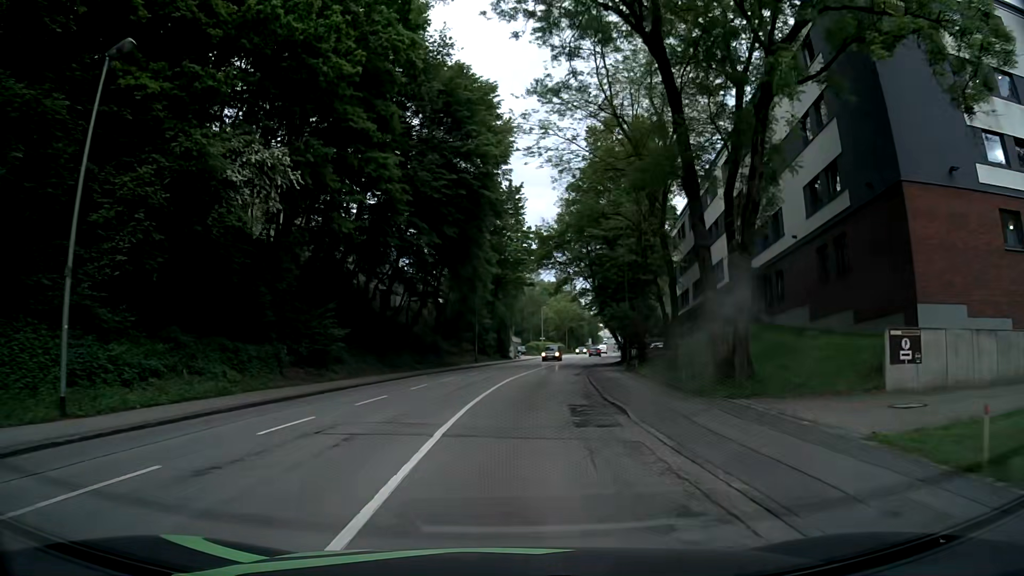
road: tertiary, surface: asphalt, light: Day
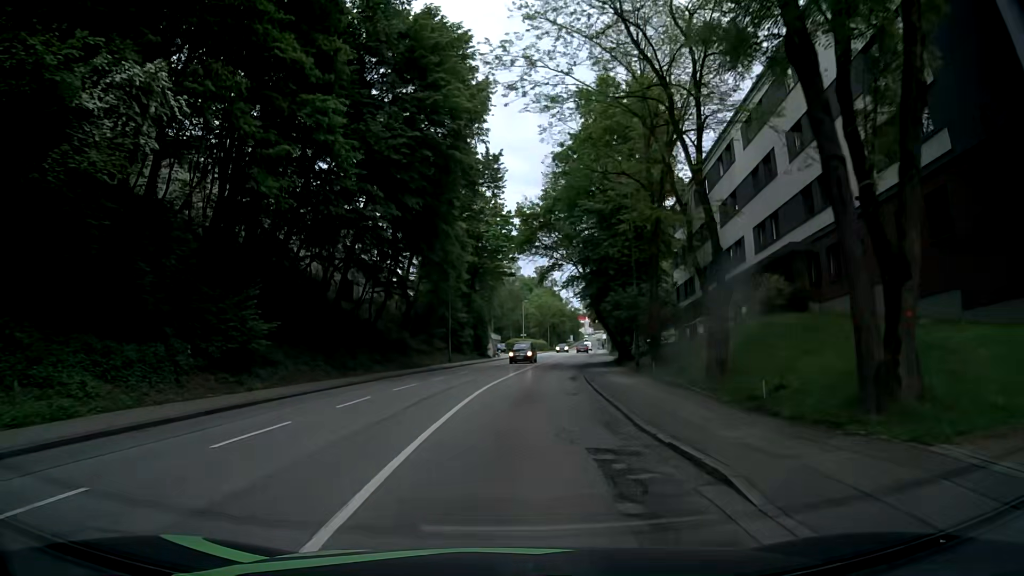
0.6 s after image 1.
(+0.1, +7.5) m; +1°
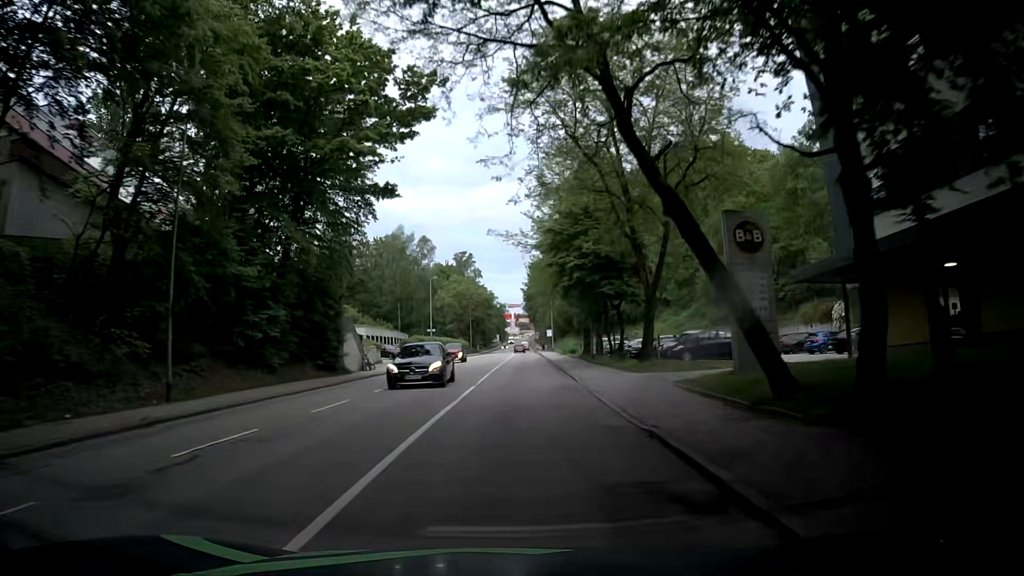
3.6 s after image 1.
(+2.7, +37.9) m; +7°
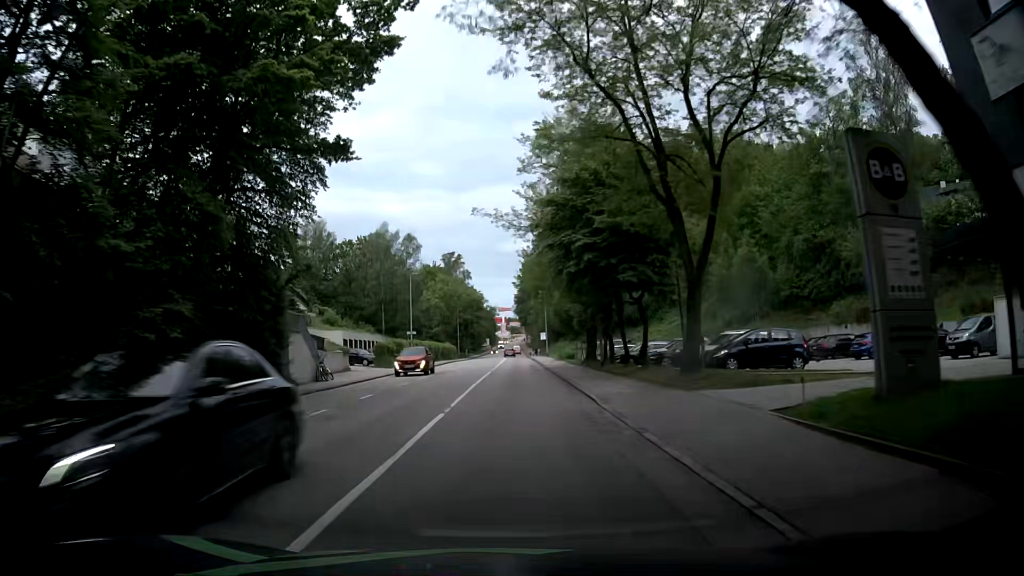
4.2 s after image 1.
(+0.1, +7.6) m; +2°
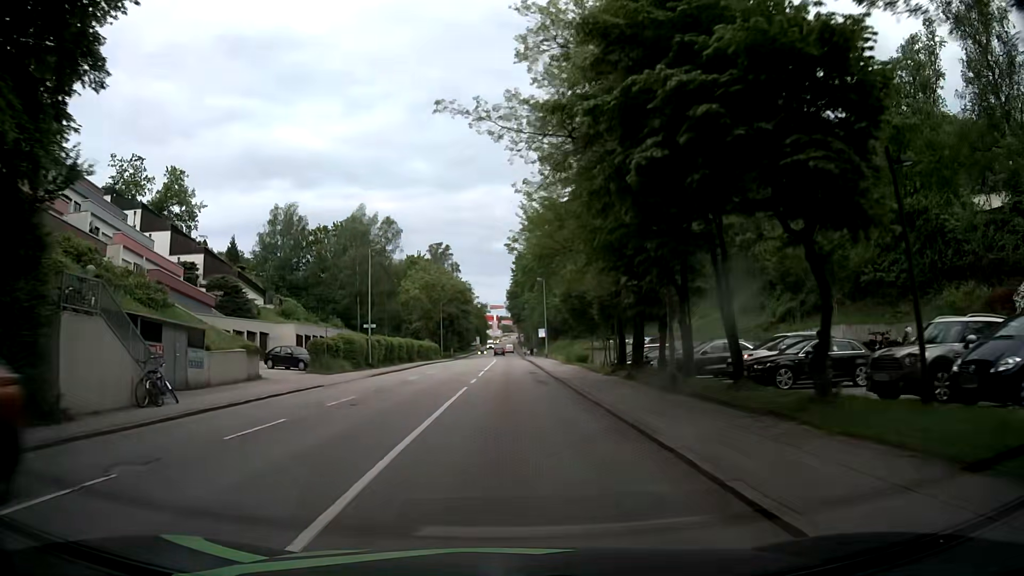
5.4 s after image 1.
(0.0, +15.2) m; +1°
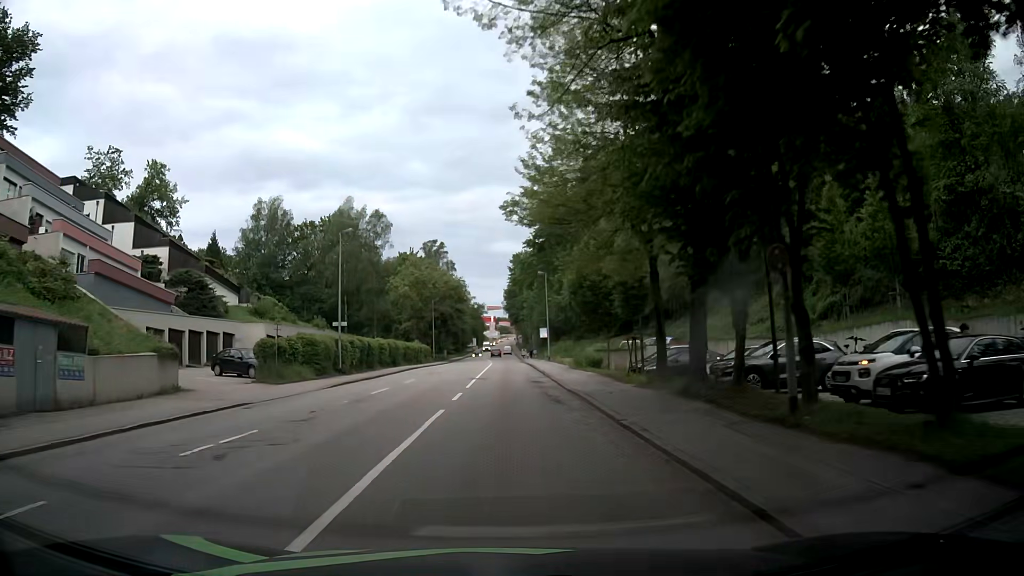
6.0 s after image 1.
(0.0, +7.6) m; 0°
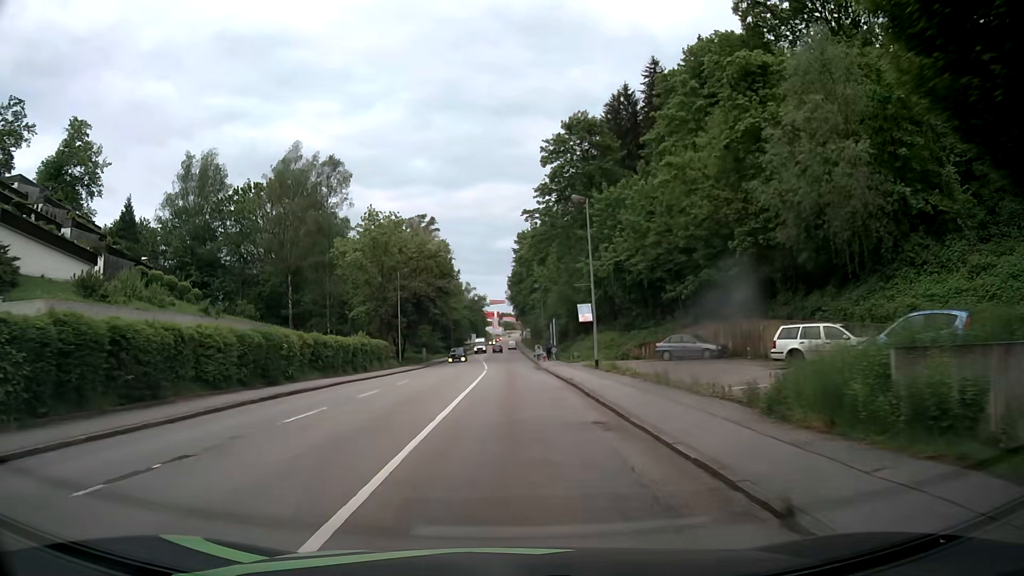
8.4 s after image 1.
(+0.1, +30.5) m; 0°
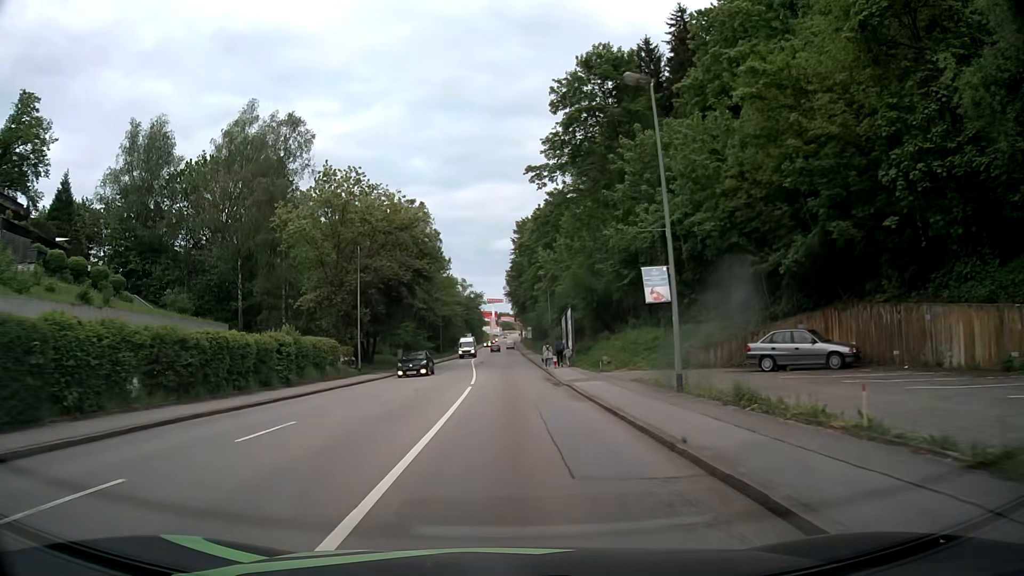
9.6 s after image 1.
(0.0, +15.2) m; 0°
(0, +10) (0, +20) (0, +30) (0, +40) (0, +50) (0, +60) (0, +70) (0, +80) (0, +90) (0, +100) m
